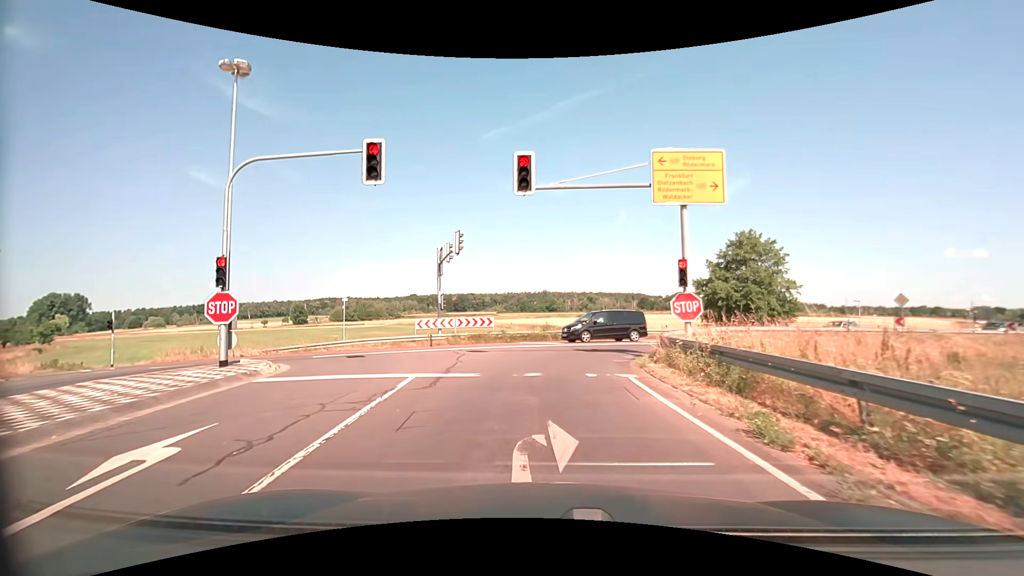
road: tertiary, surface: asphalt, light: Day
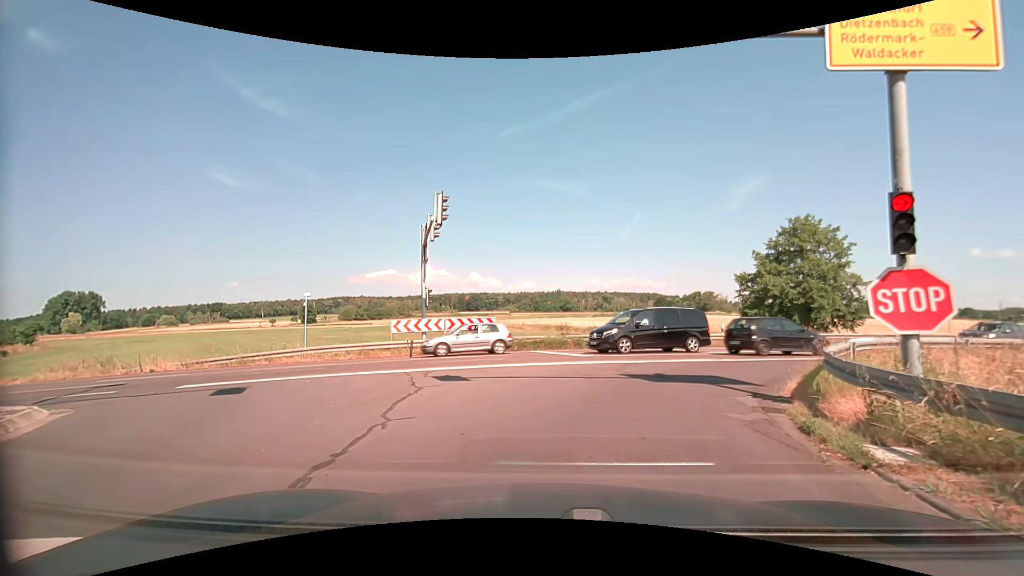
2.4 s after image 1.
(-0.3, +8.0) m; -2°
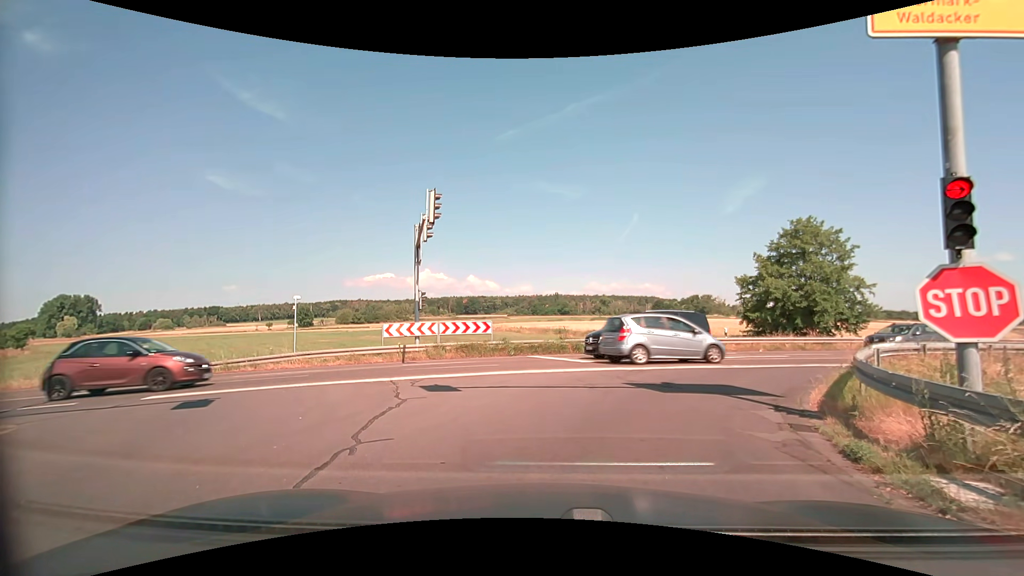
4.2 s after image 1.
(0.0, +0.9) m; 0°
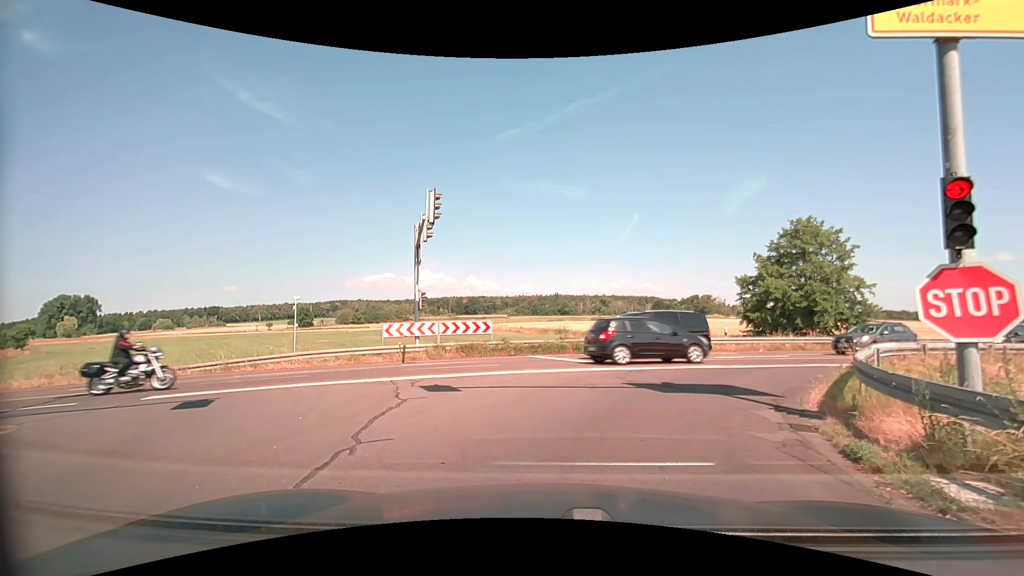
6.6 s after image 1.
(0.0, 0.0) m; 0°
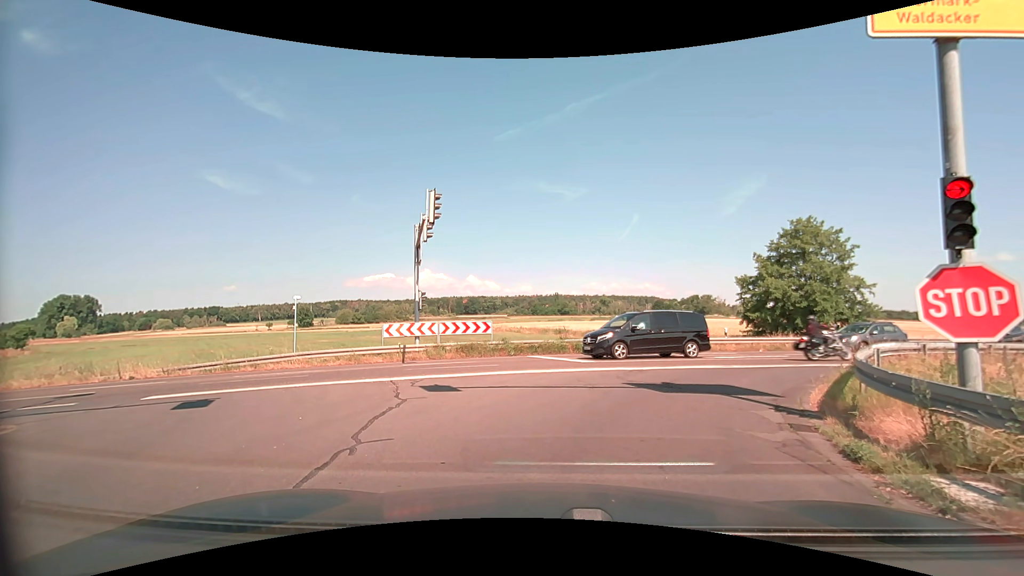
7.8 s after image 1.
(0.0, 0.0) m; 0°
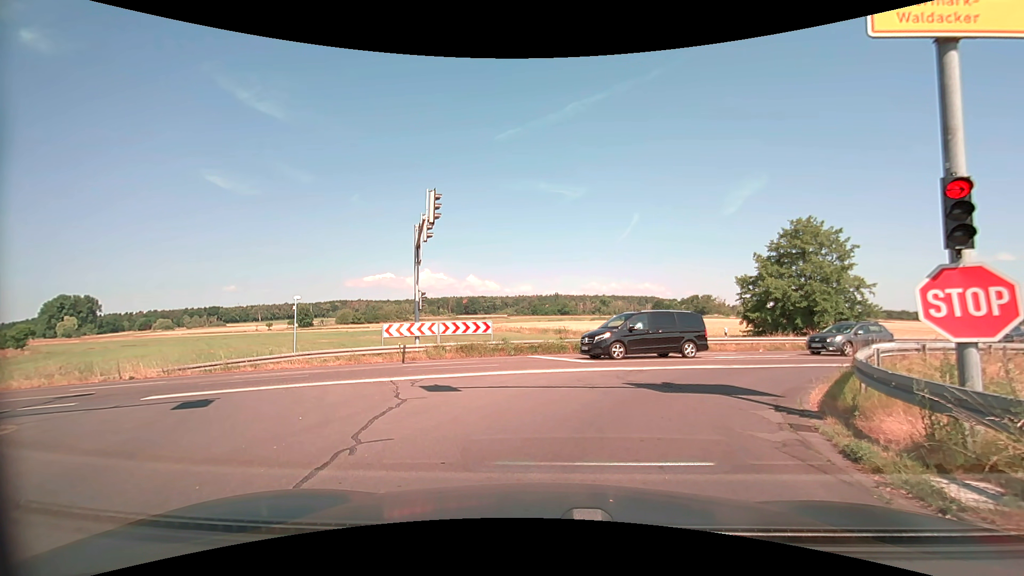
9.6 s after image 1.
(0.0, 0.0) m; 0°
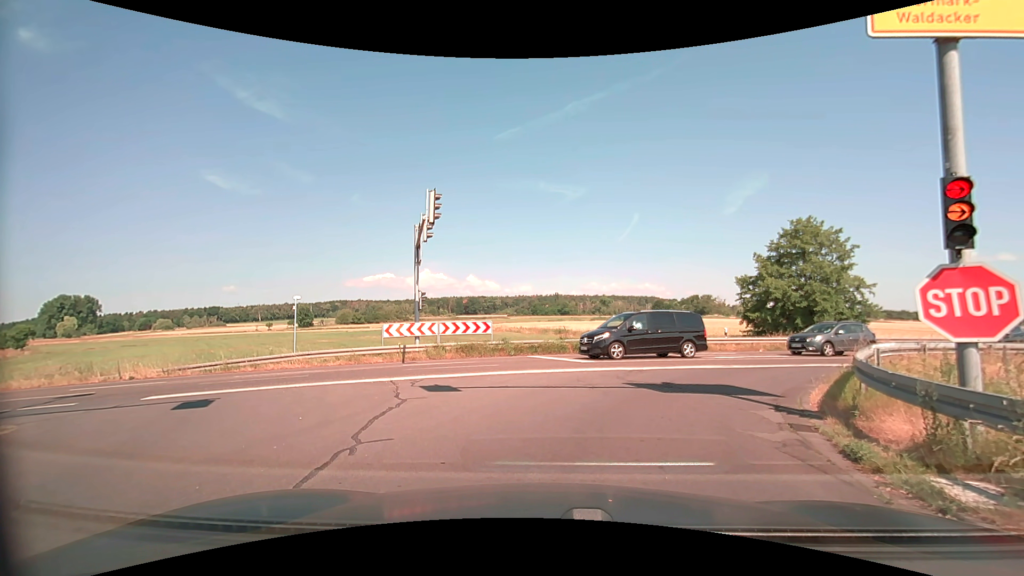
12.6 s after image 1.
(0.0, 0.0) m; 0°
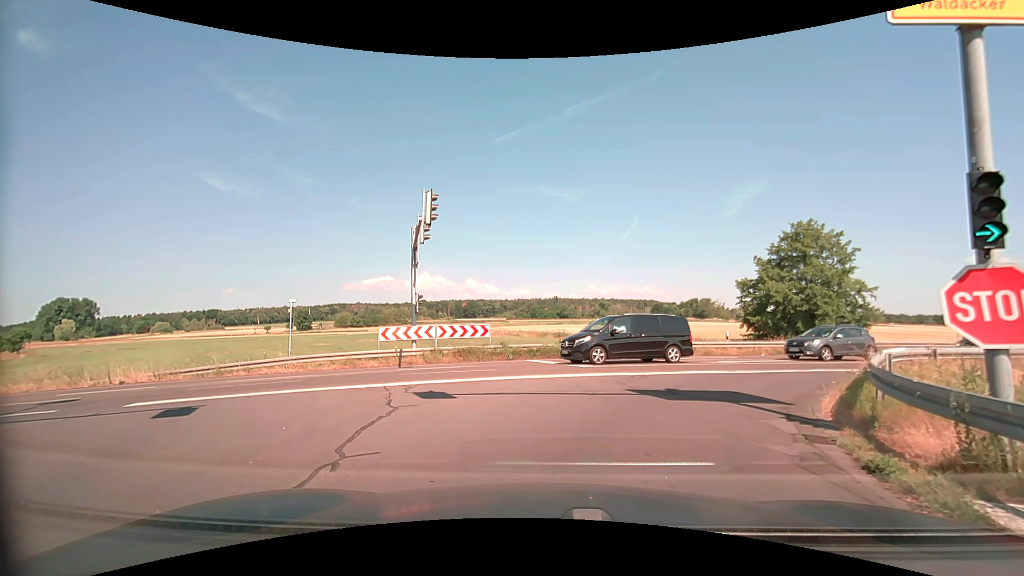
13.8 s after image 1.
(0.0, +0.4) m; 0°
(+2, +10) (+7, +18) (+16, +23) (+25, +28) (+34, +32) (+42, +37) (+50, +43) (+58, +49) (+66, +56) (+73, +63) m
